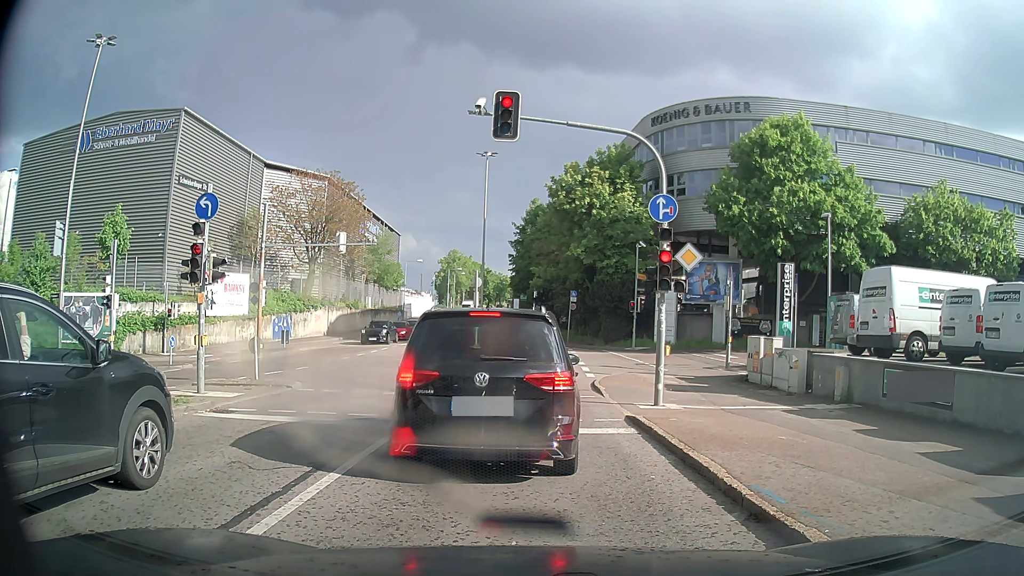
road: secondary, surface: asphalt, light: Day
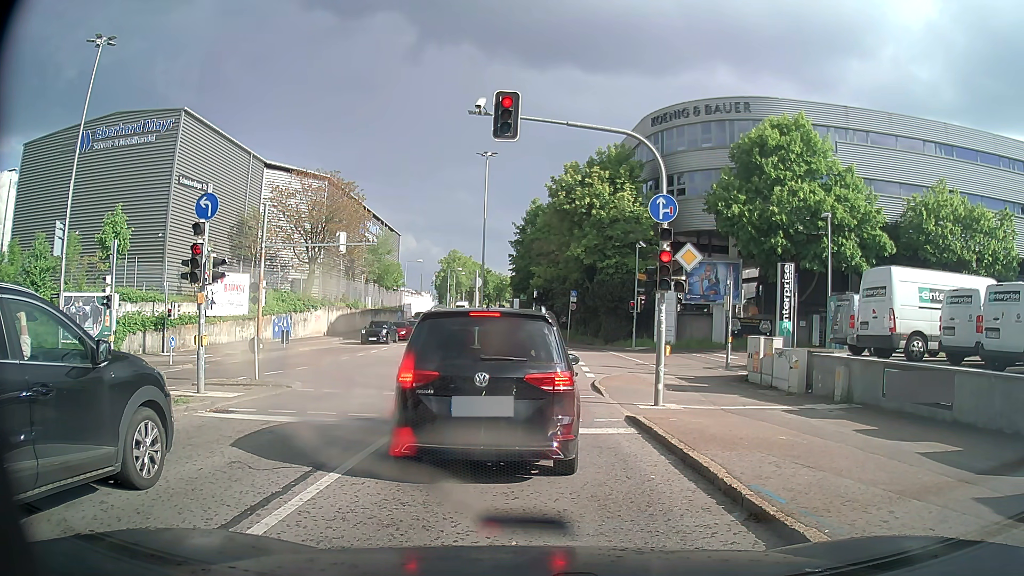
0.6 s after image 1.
(0.0, 0.0) m; 0°
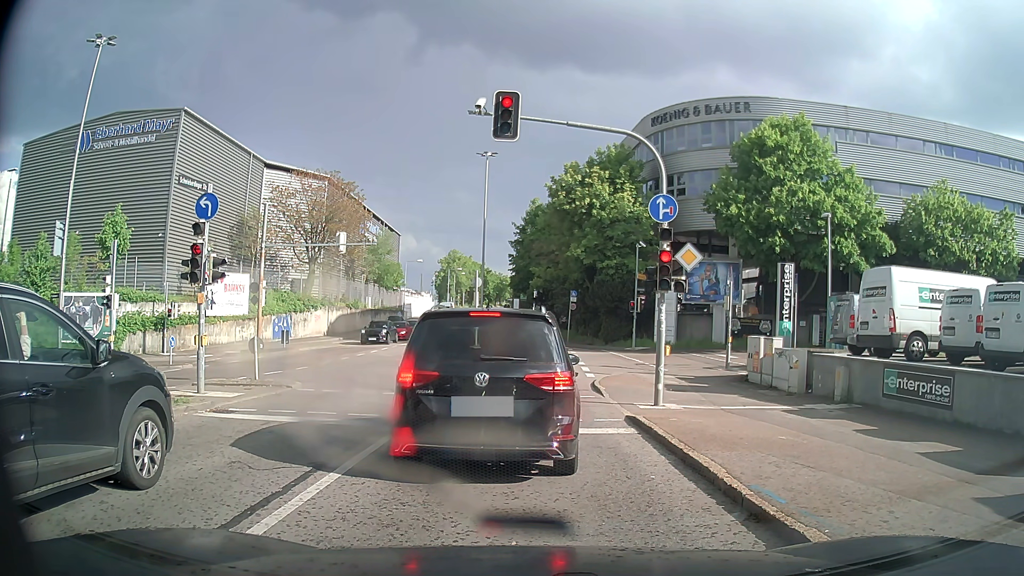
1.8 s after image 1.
(0.0, 0.0) m; 0°
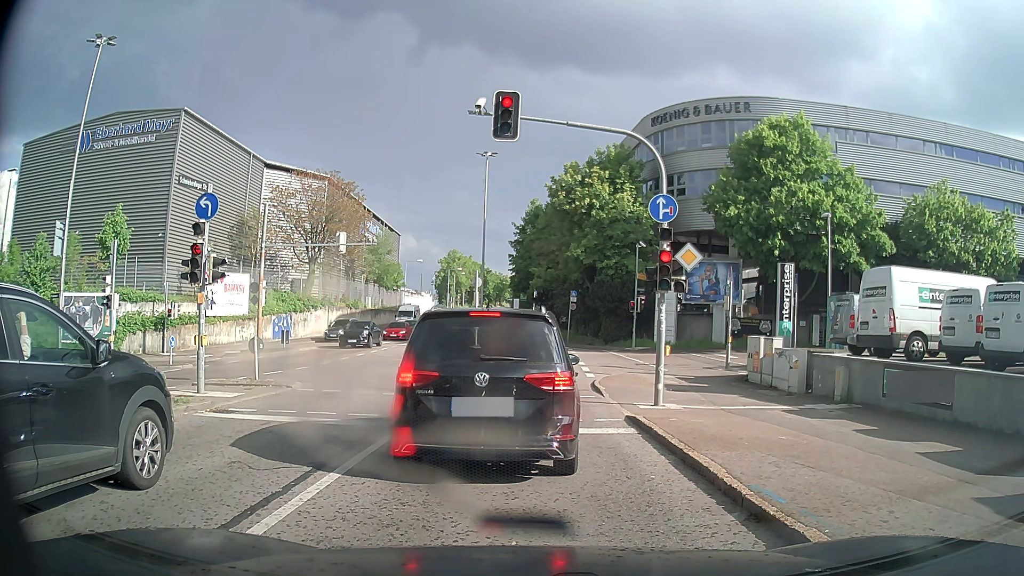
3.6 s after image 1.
(0.0, 0.0) m; 0°
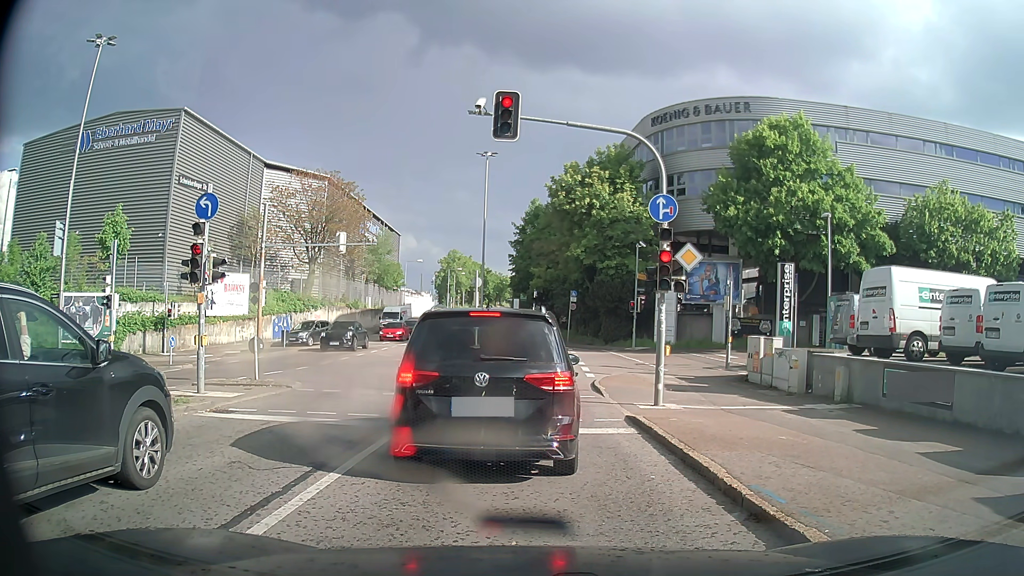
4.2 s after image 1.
(0.0, 0.0) m; 0°
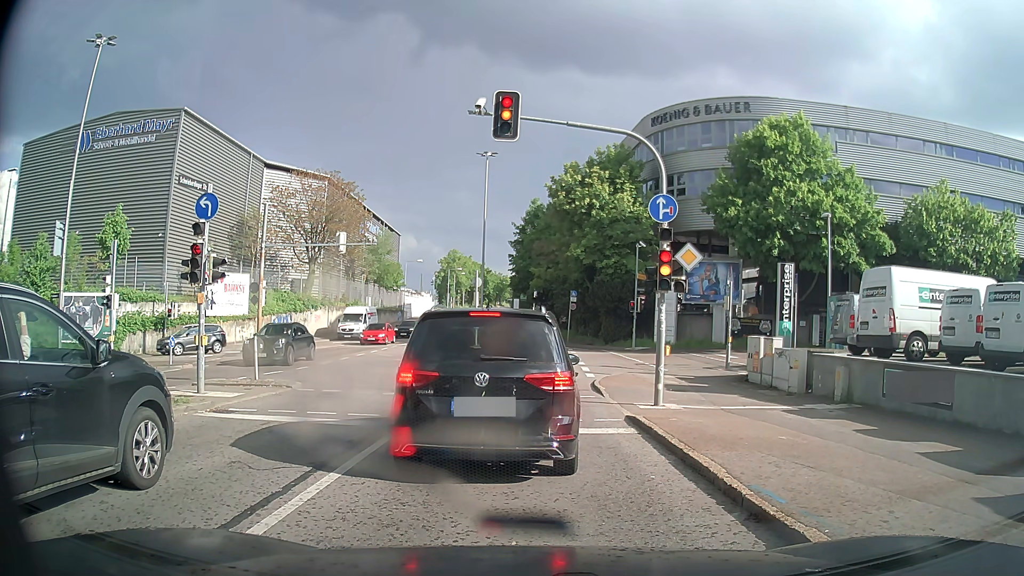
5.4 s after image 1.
(0.0, 0.0) m; 0°
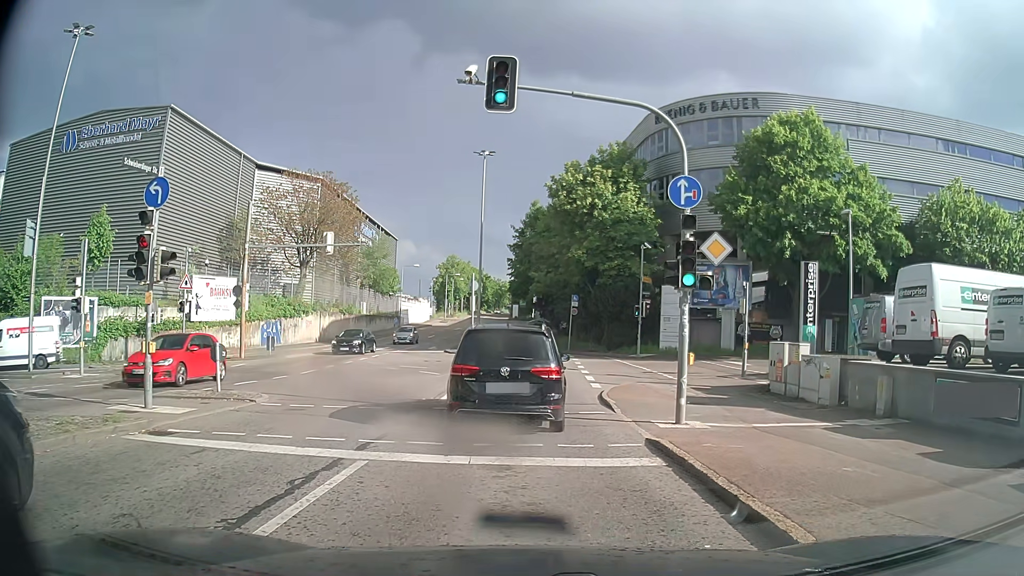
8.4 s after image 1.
(0.0, +2.3) m; -2°
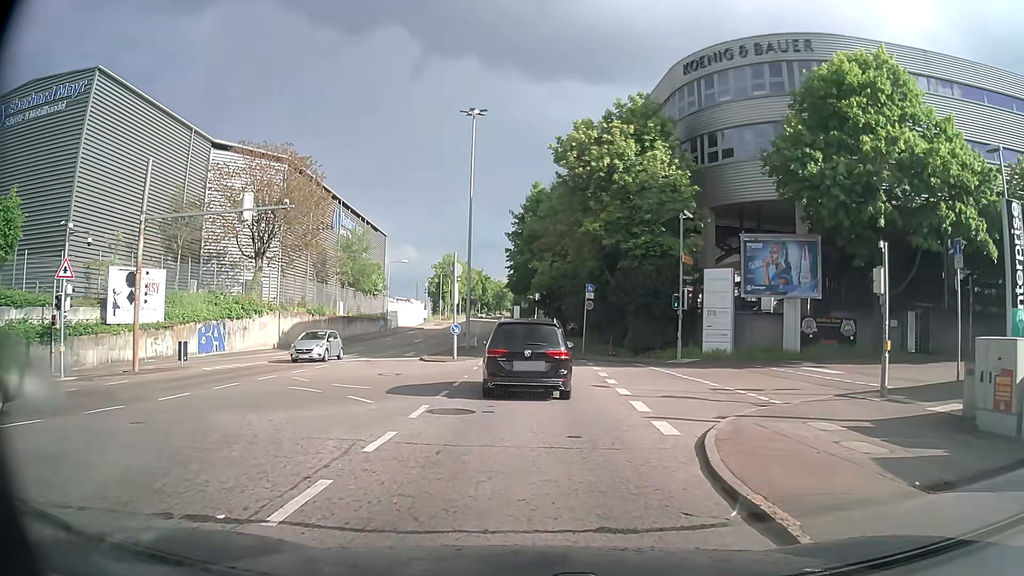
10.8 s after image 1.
(+0.2, +10.4) m; +1°
(0, +10) (0, +20) (0, +30) (-1, +40) (-2, +50) (-2, +60) (-3, +70) (-4, +80) (-5, +90) (-5, +100) m
